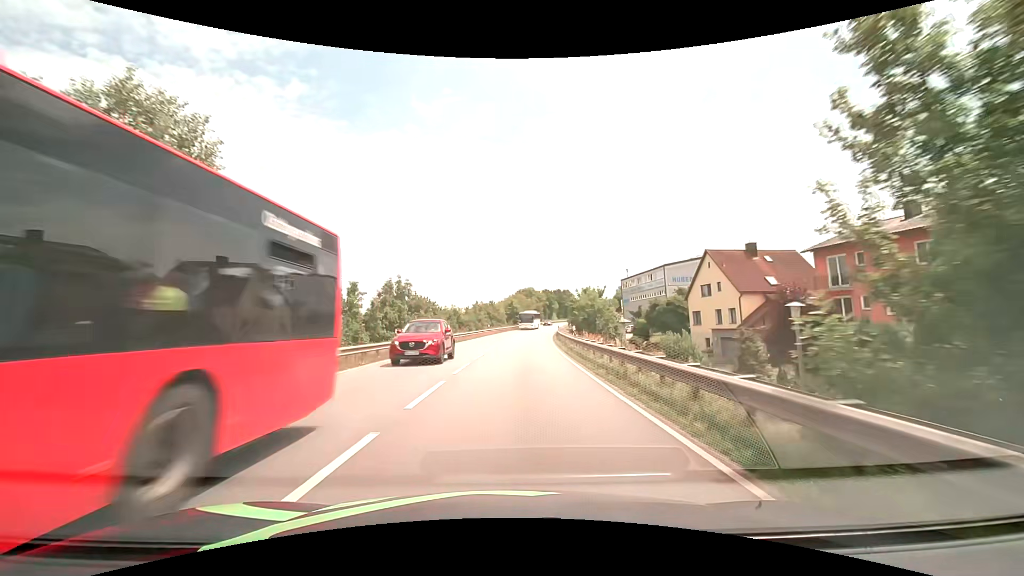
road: primary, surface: asphalt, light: Day
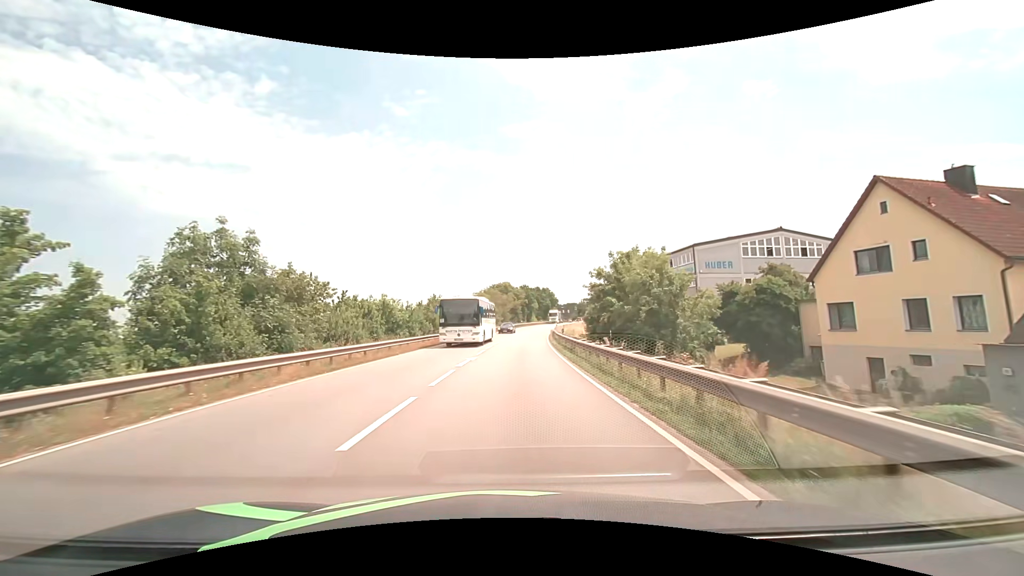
(+0.6, +26.7) m; +3°
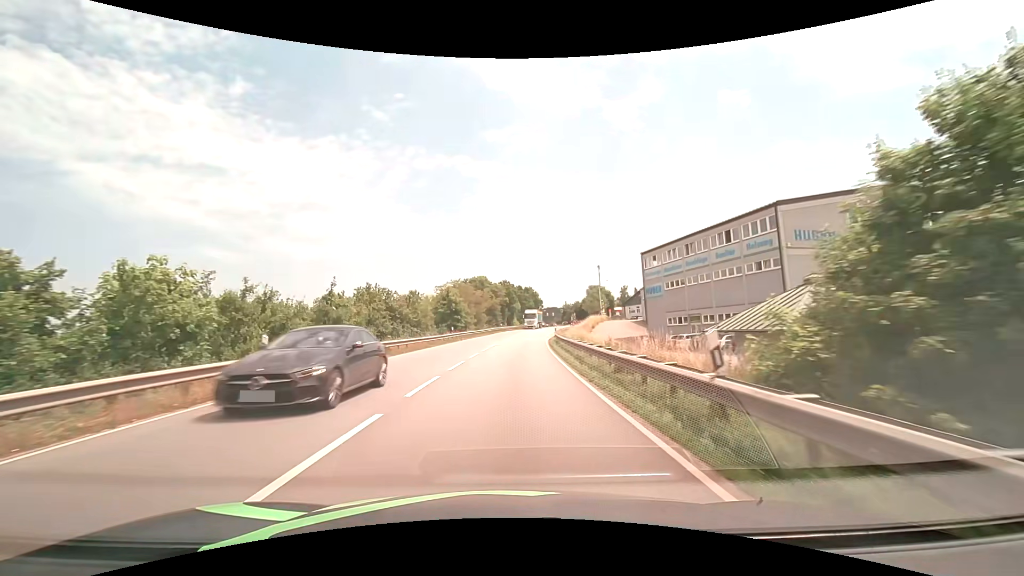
(+0.6, +25.5) m; +2°
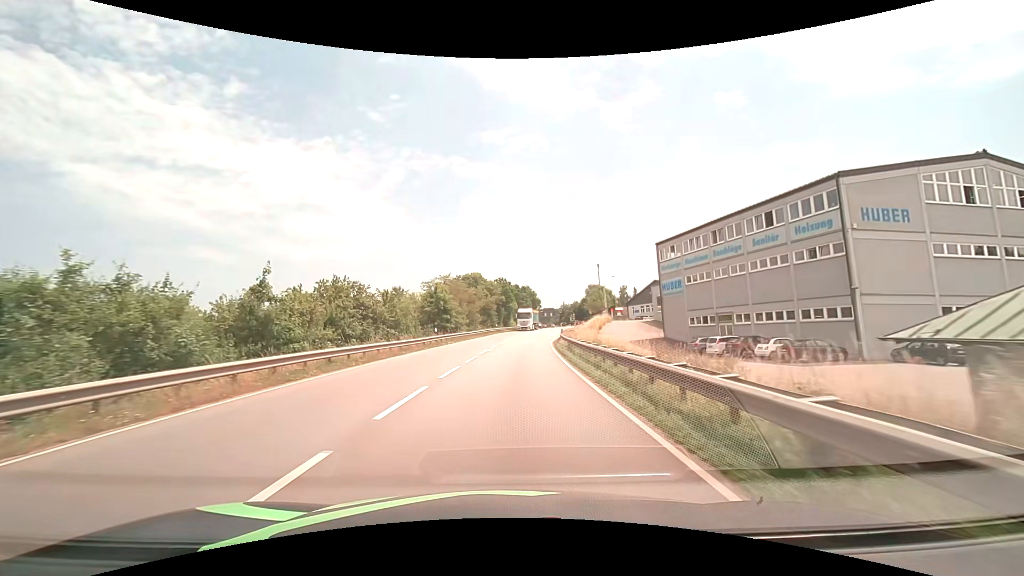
(0.0, +8.3) m; 0°
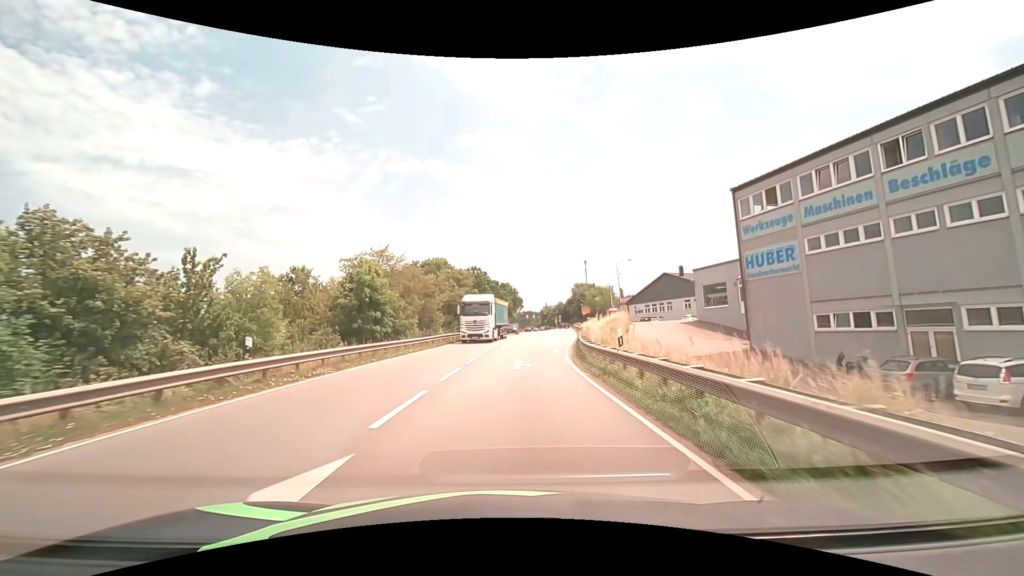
(+0.4, +24.5) m; +2°
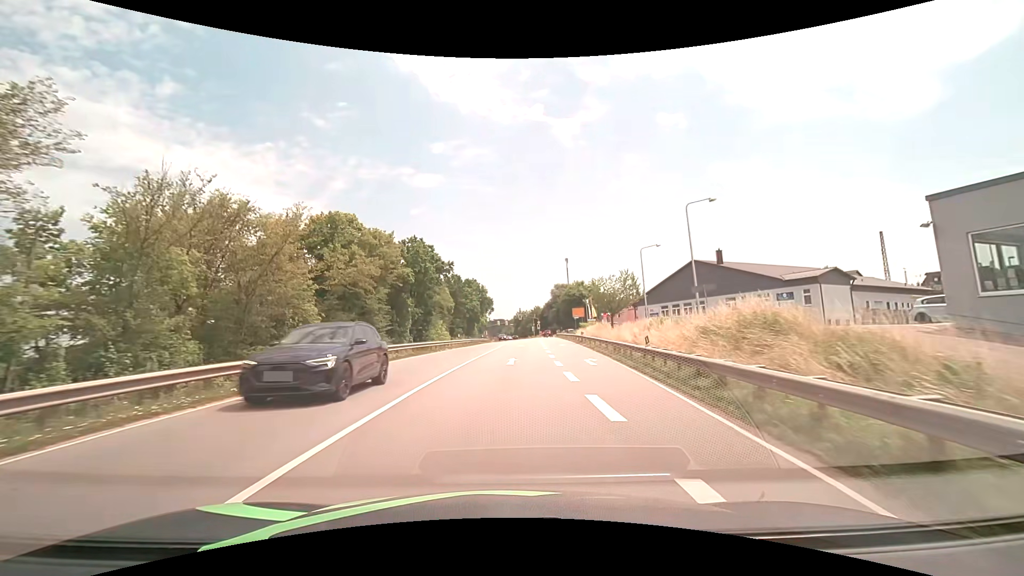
(+1.1, +31.5) m; +3°
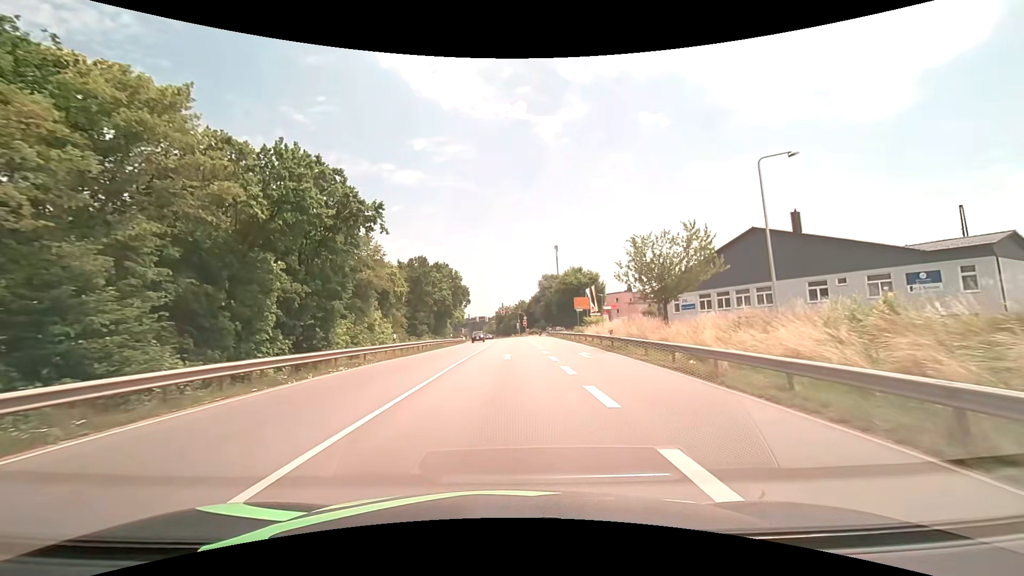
(+0.5, +23.0) m; +2°
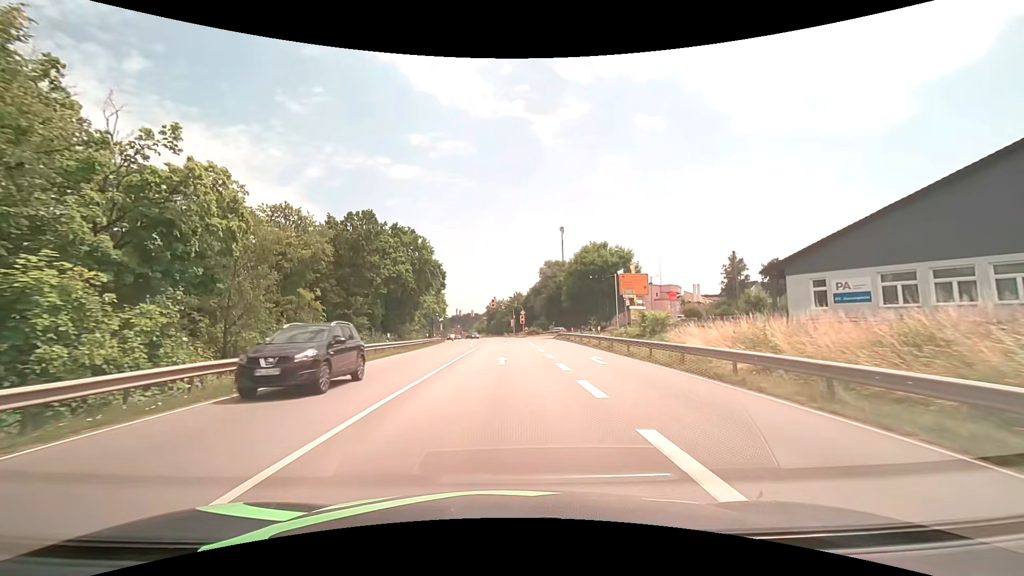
(+0.4, +28.8) m; +1°
